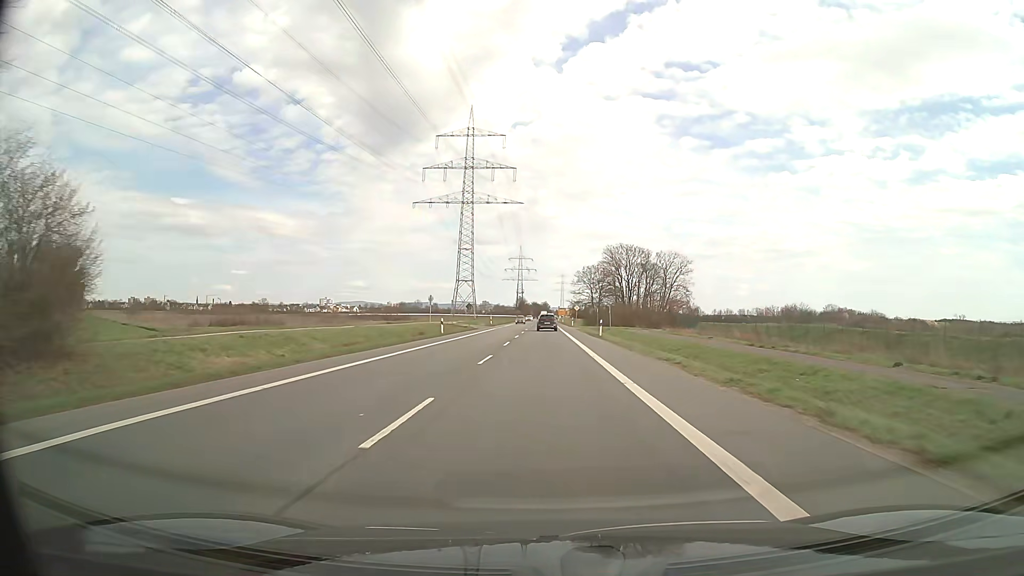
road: secondary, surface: asphalt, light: Day
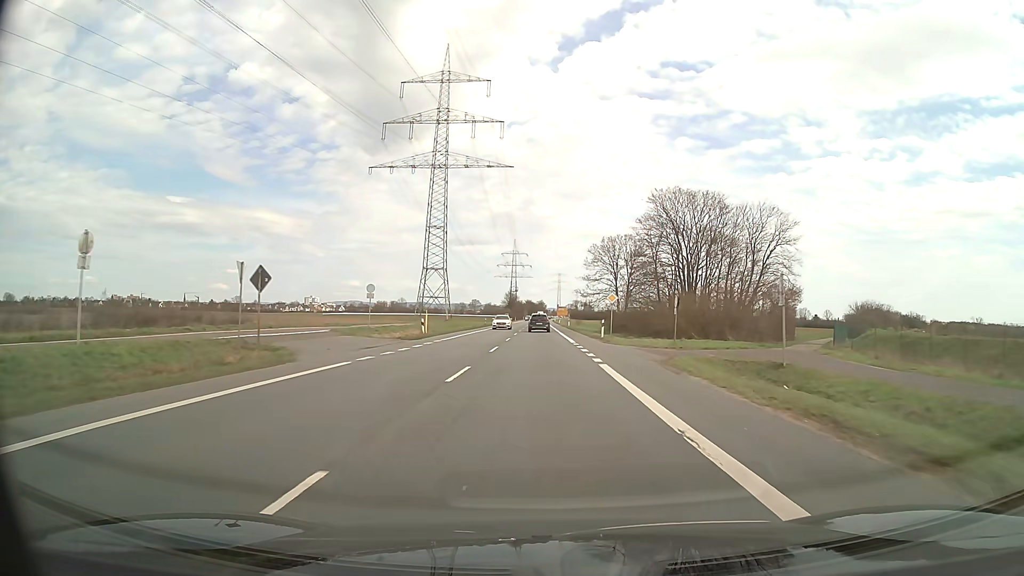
(+0.1, +53.6) m; 0°
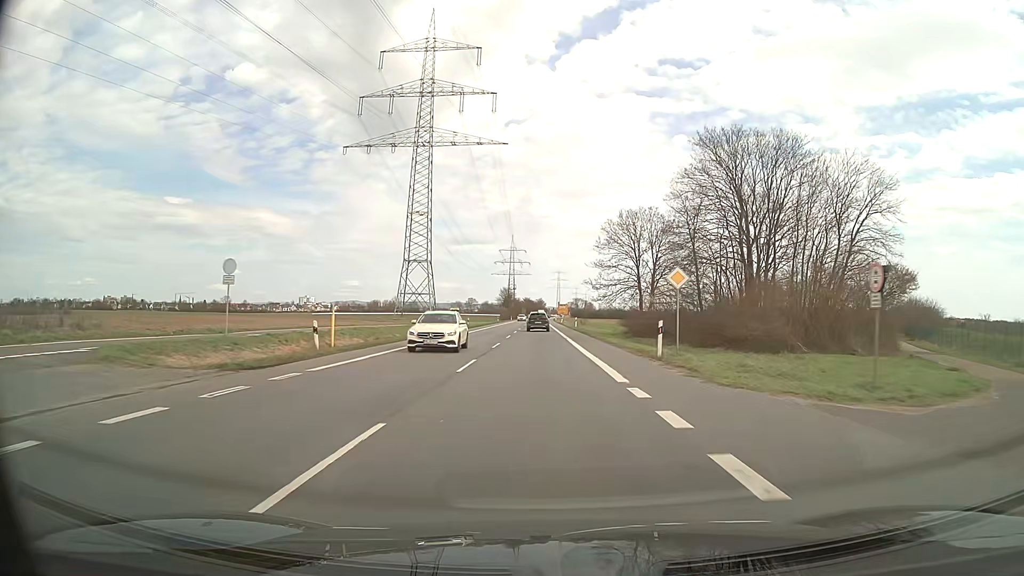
(+0.1, +21.5) m; 0°
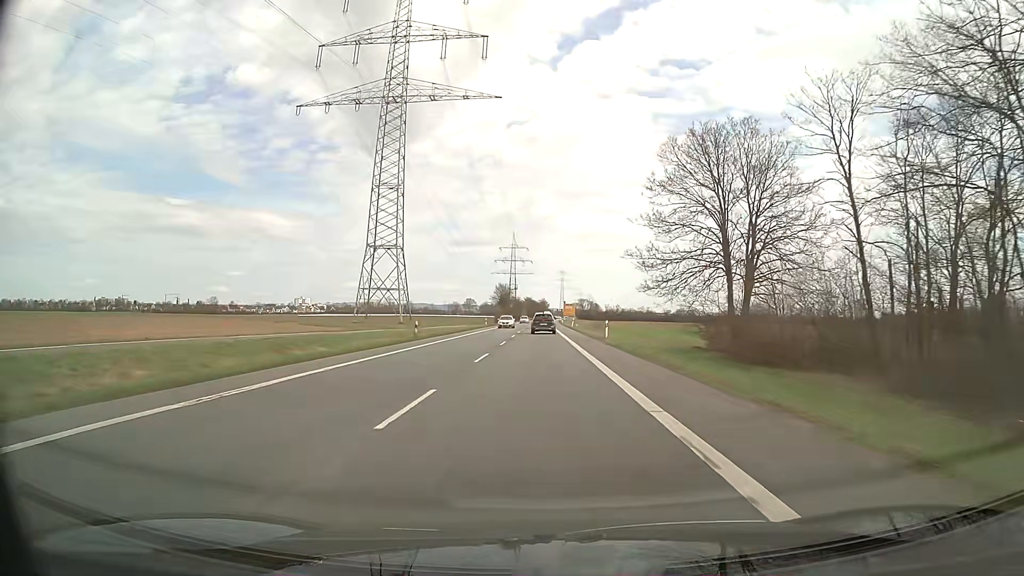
(0.0, +32.3) m; 0°
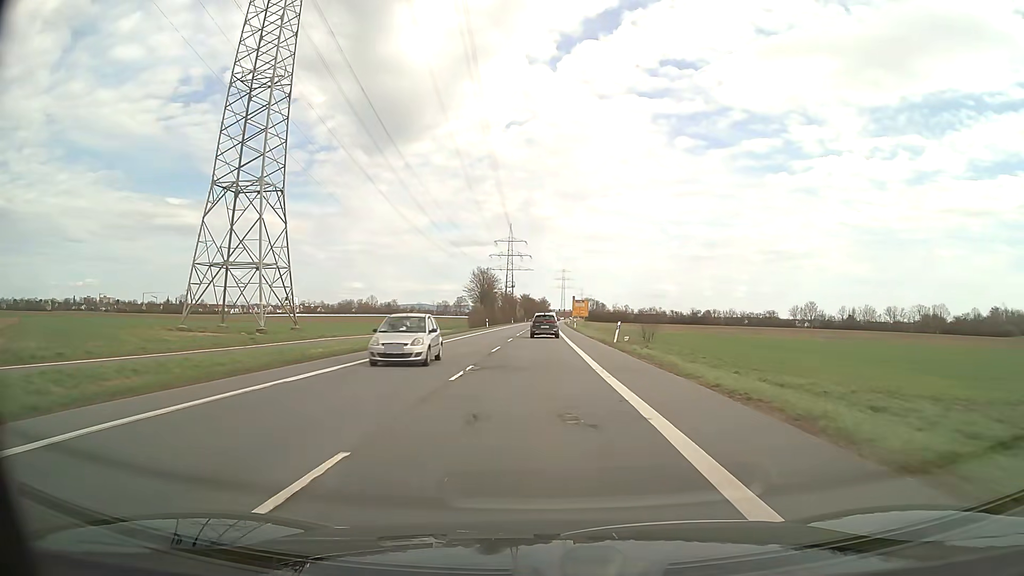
(-0.1, +53.8) m; 0°
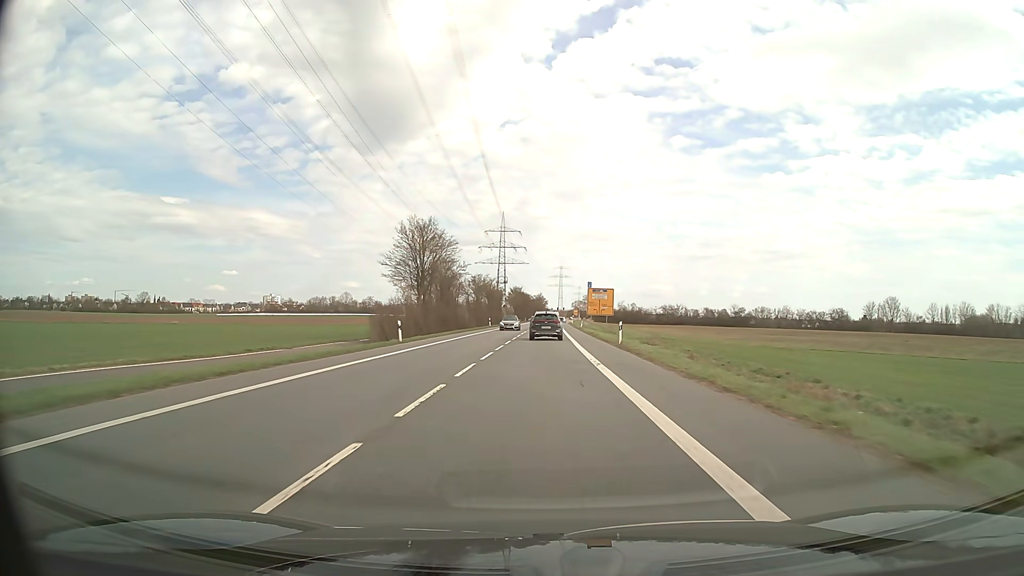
(+0.3, +53.8) m; 0°
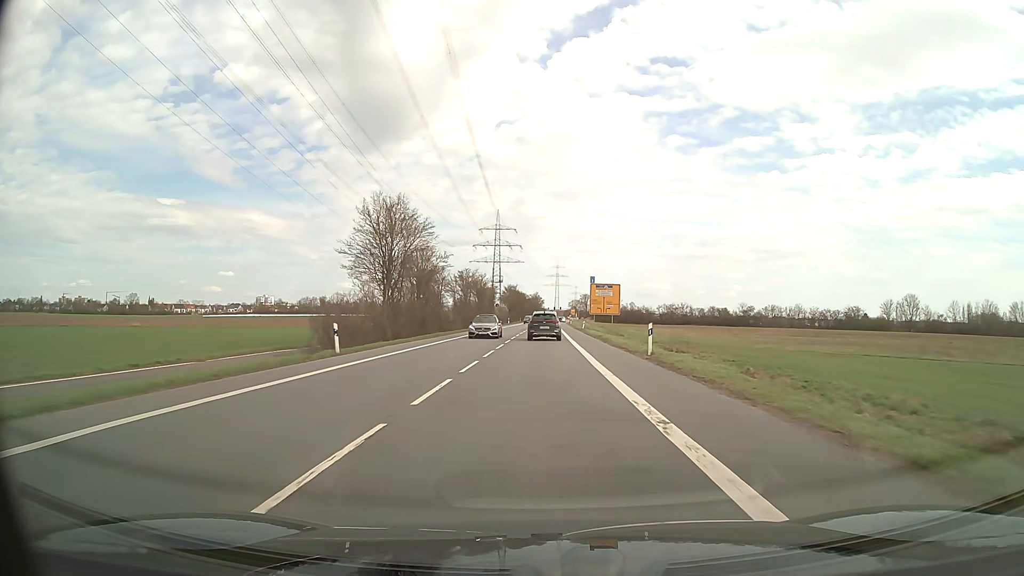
(+0.1, +10.7) m; 0°
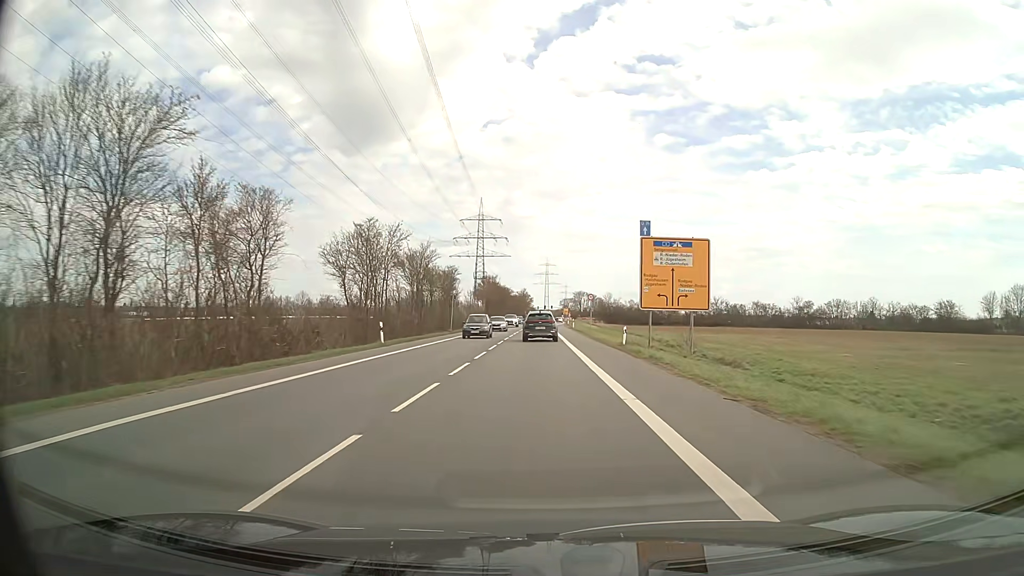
(+0.2, +42.9) m; +1°
(0, +10) (0, +20) (0, +30) (0, +40) (0, +50) (0, +60) (0, +70) (0, +80) (0, +90) (+1, +100) m
